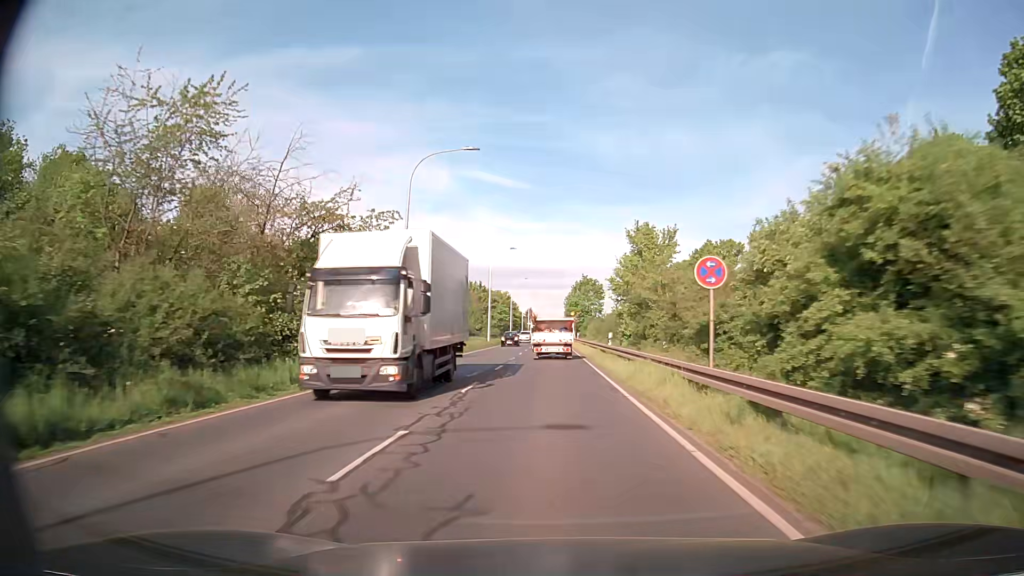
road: secondary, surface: asphalt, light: Day
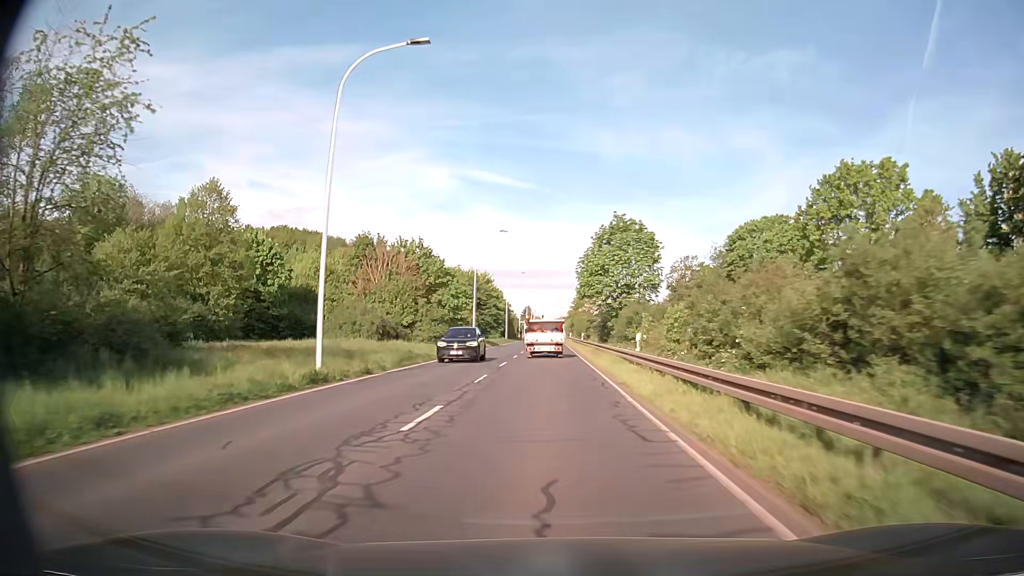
(+0.1, +50.9) m; 0°
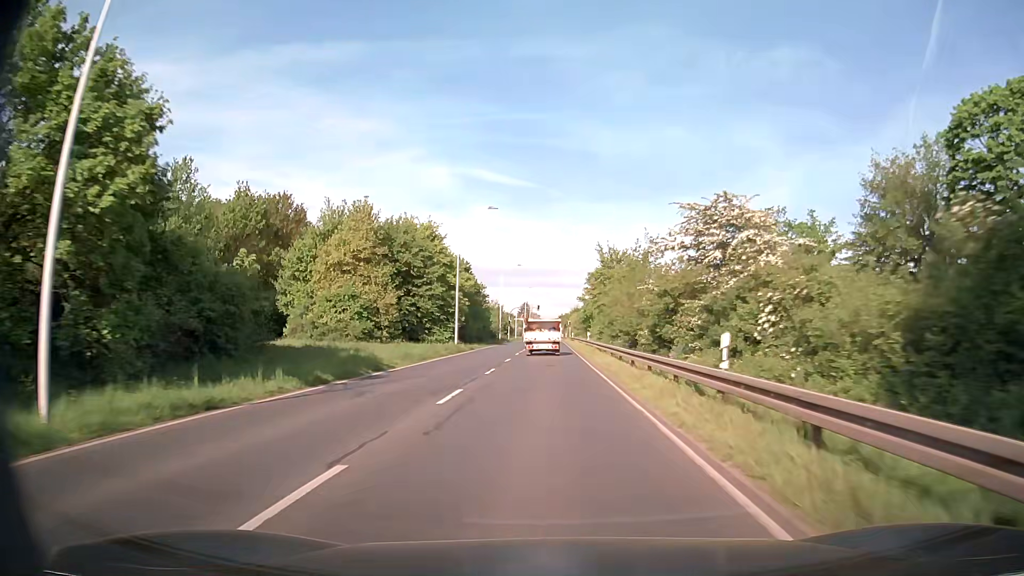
(-0.1, +50.8) m; 0°
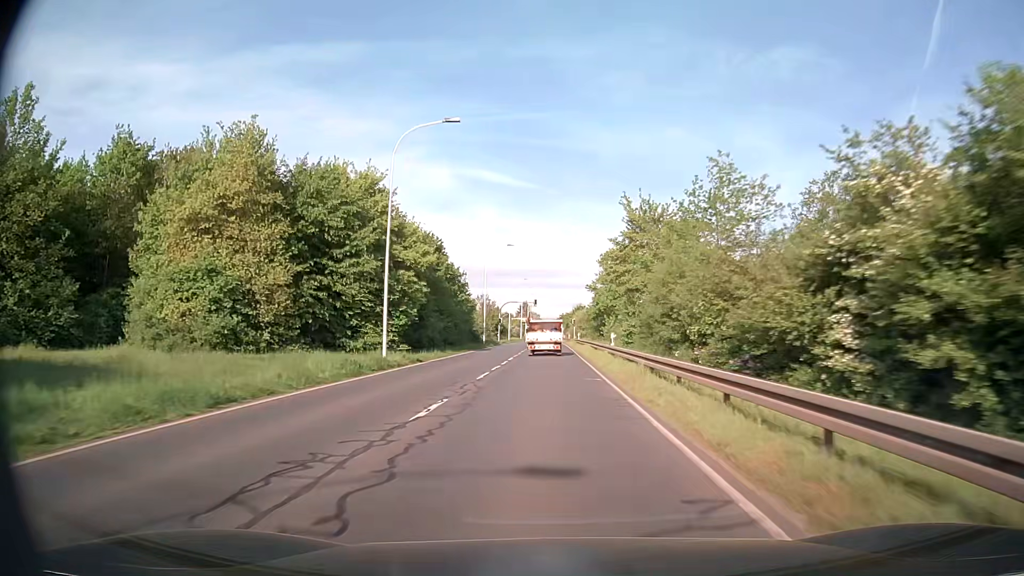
(+0.1, +20.3) m; 0°
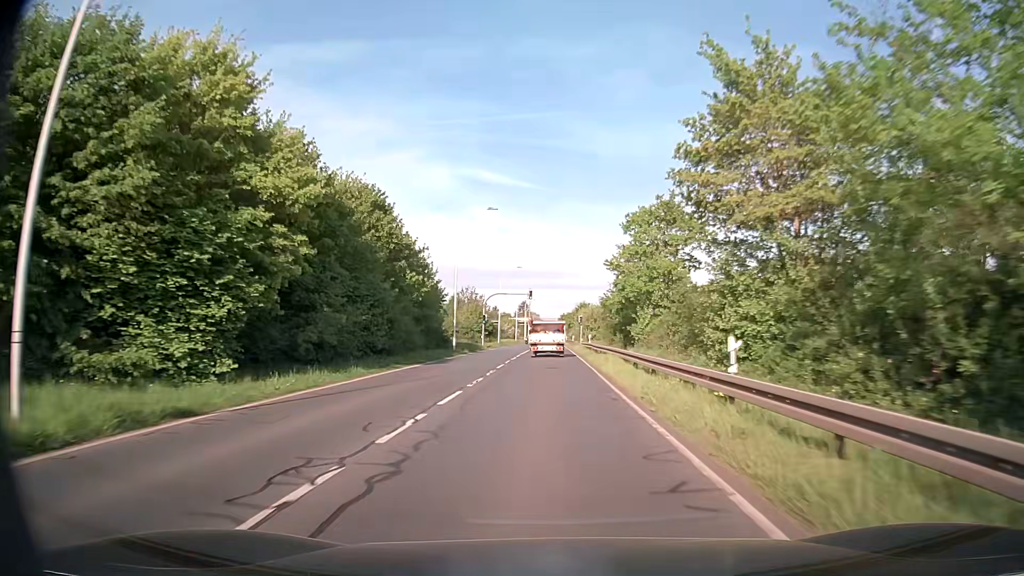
(0.0, +20.3) m; 0°
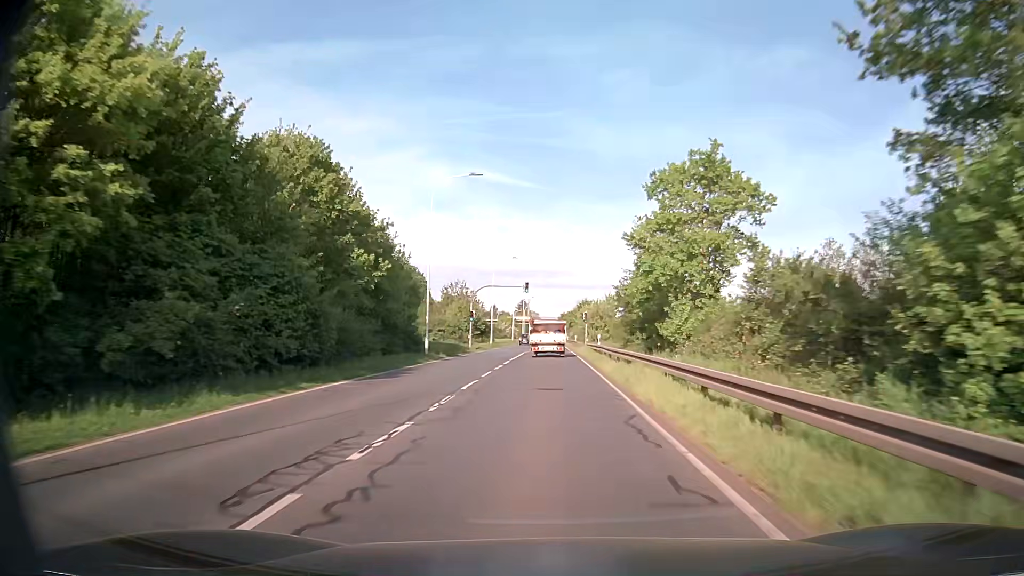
(0.0, +10.2) m; 0°
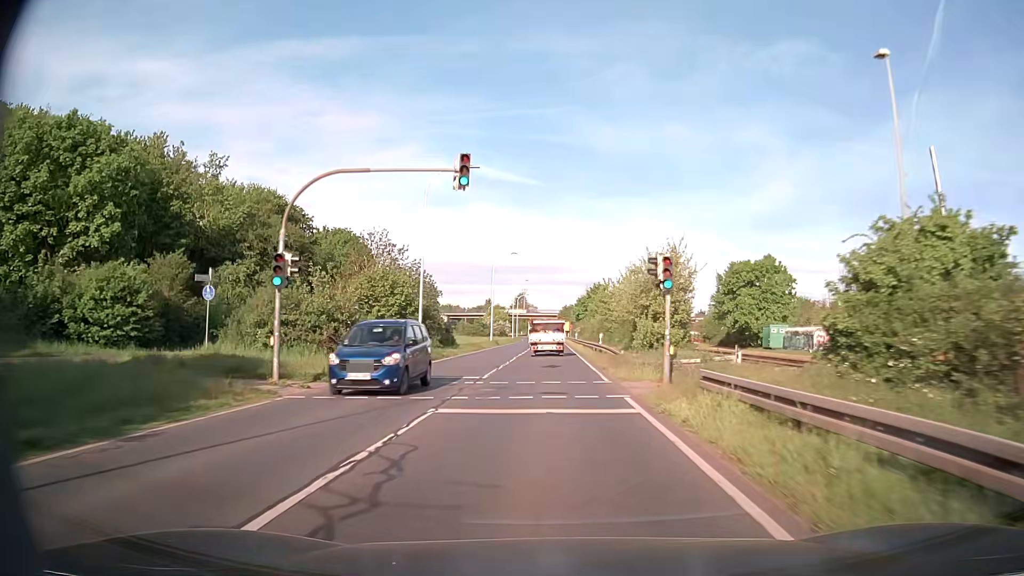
(0.0, +40.7) m; 0°
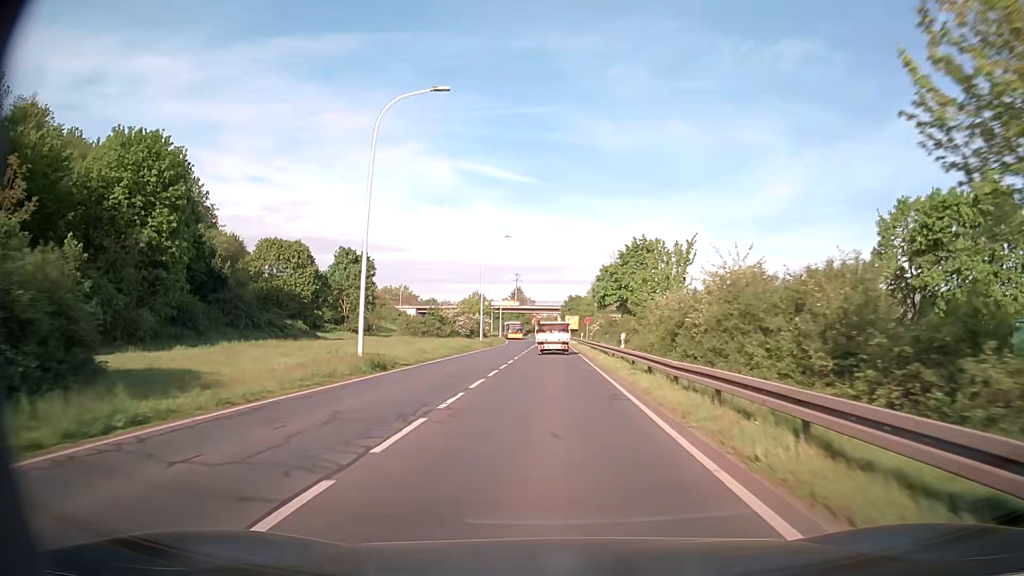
(-0.1, +51.2) m; 0°
(0, +10) (0, +20) (0, +30) (0, +40) (0, +50) (0, +60) (0, +70) (0, +80) (0, +90) (-1, +100) m
